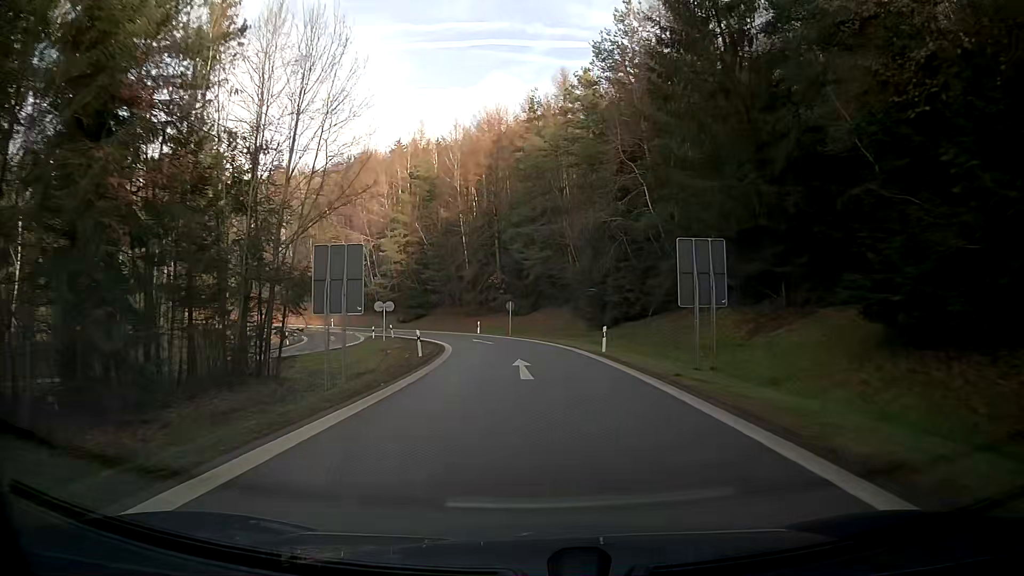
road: motorway_link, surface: asphalt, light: Day
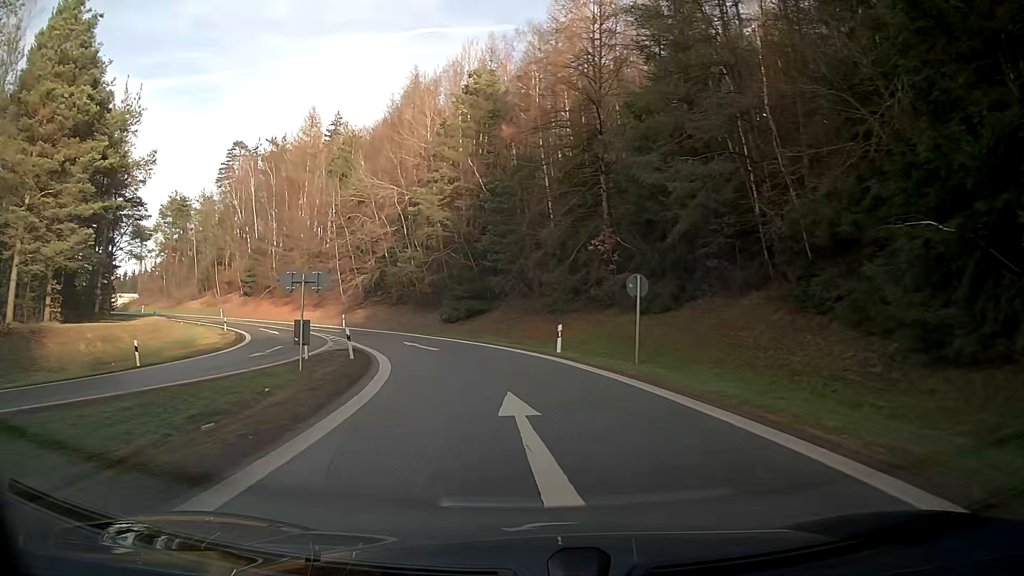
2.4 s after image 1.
(-2.0, +32.9) m; -10°
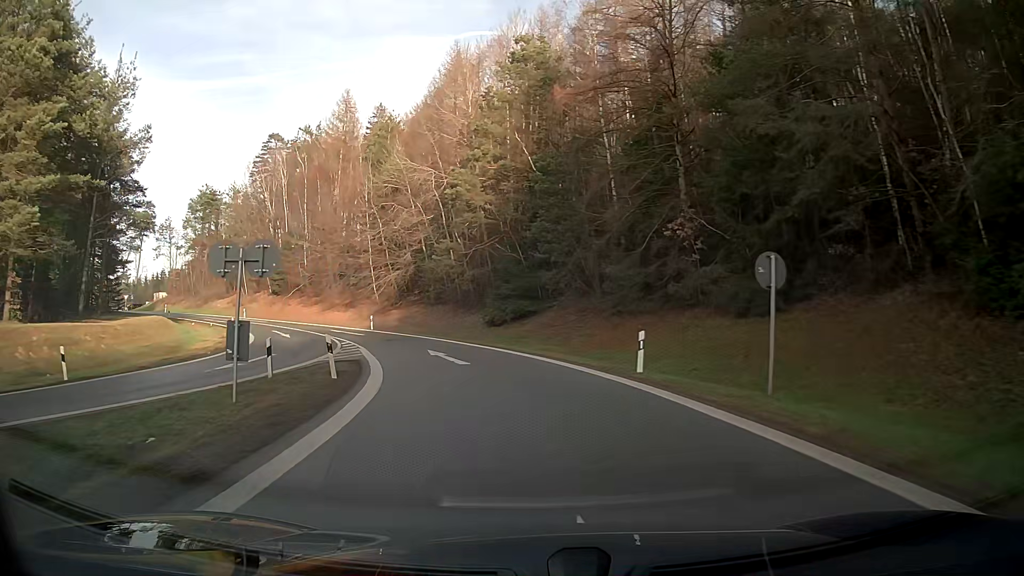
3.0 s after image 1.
(-0.3, +7.8) m; -4°
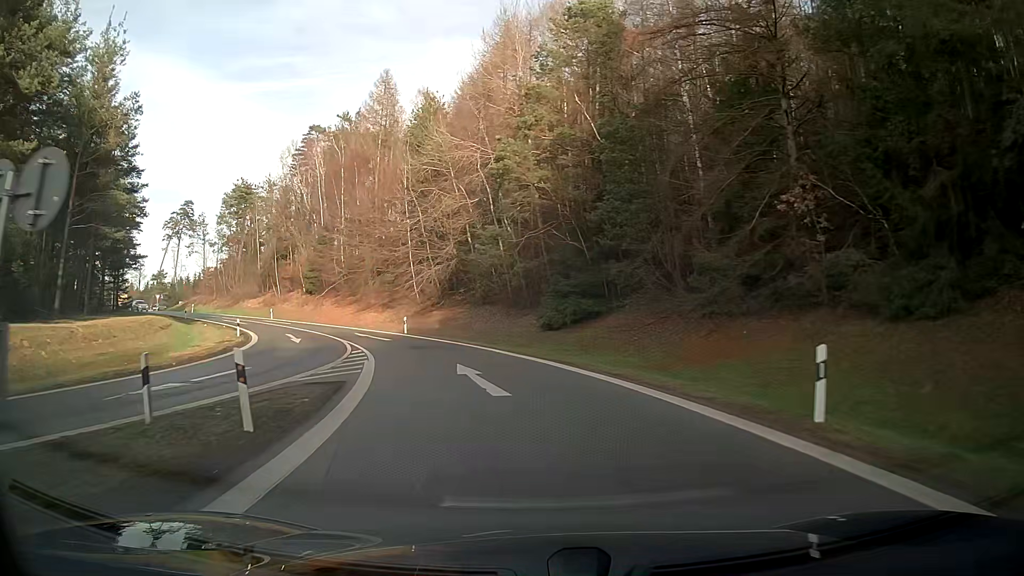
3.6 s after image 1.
(-0.3, +7.9) m; -5°
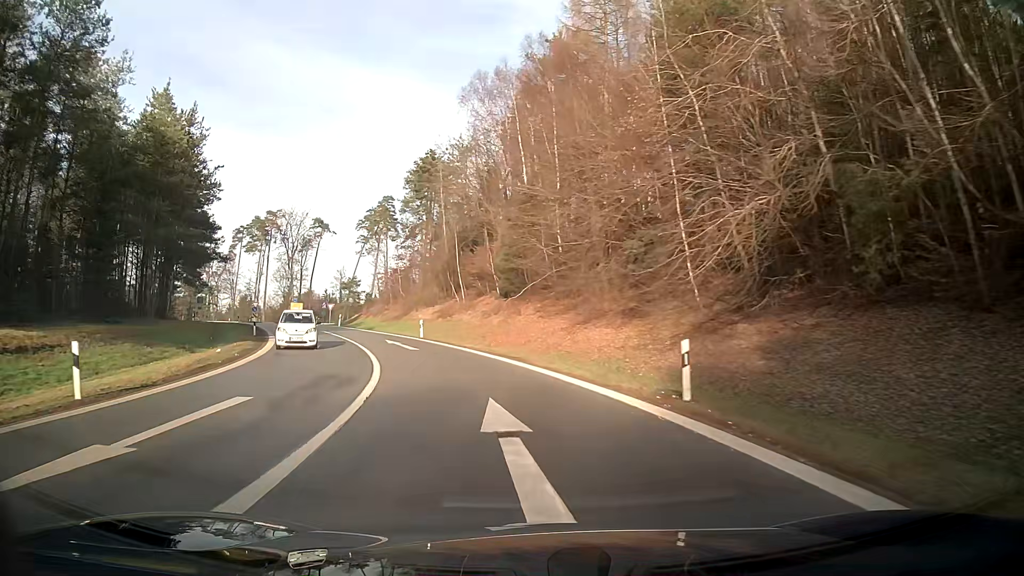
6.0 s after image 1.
(-5.7, +30.4) m; -22°
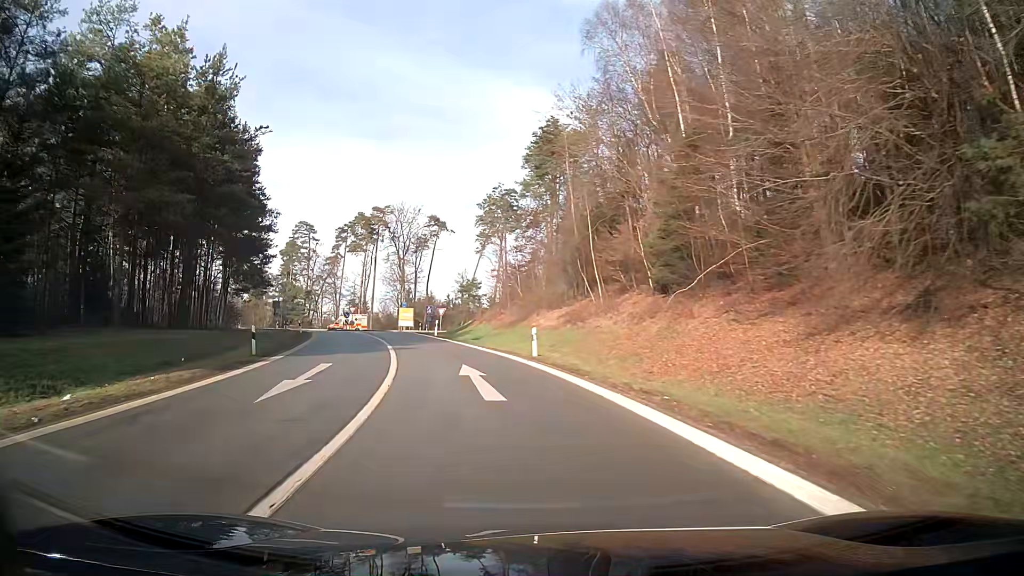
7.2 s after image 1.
(-1.5, +15.2) m; -11°
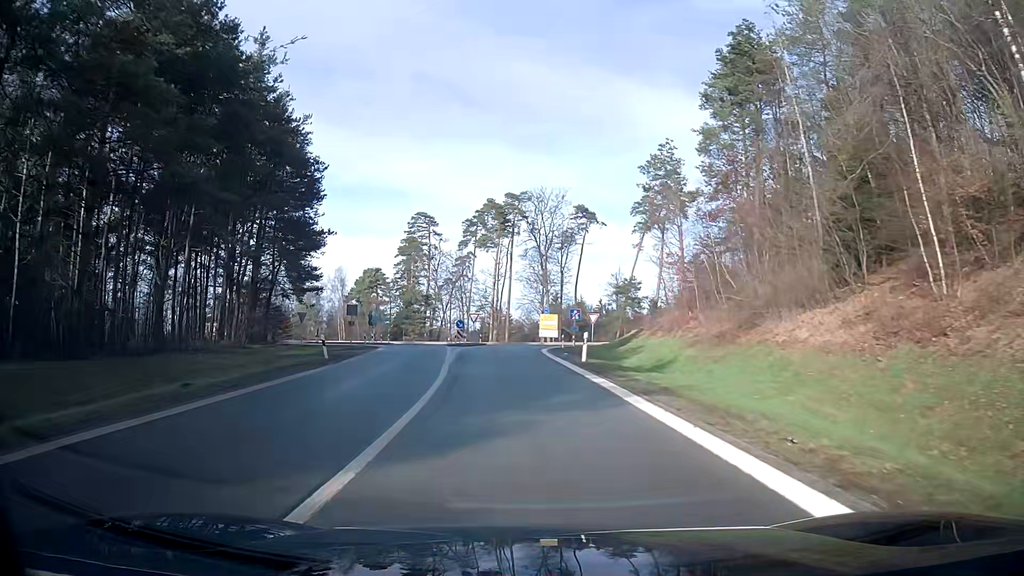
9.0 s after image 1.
(-2.5, +22.6) m; -11°
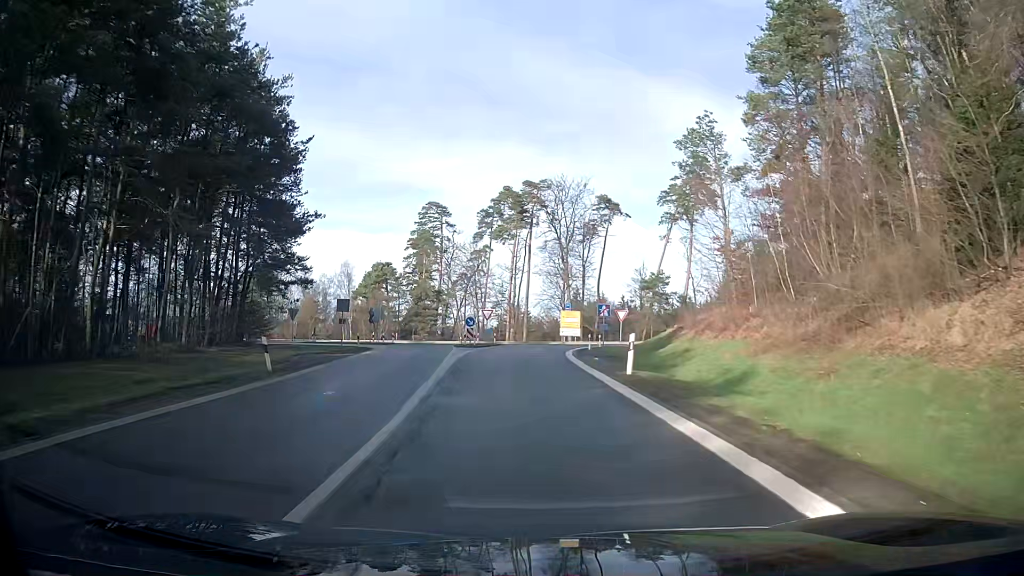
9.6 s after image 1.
(-0.1, +7.5) m; -2°
(0, +10) (0, +20) (0, +30) (0, +40) (+1, +50) (+4, +59) (+11, +67) (+21, +69) (+30, +71) (+40, +71) m
